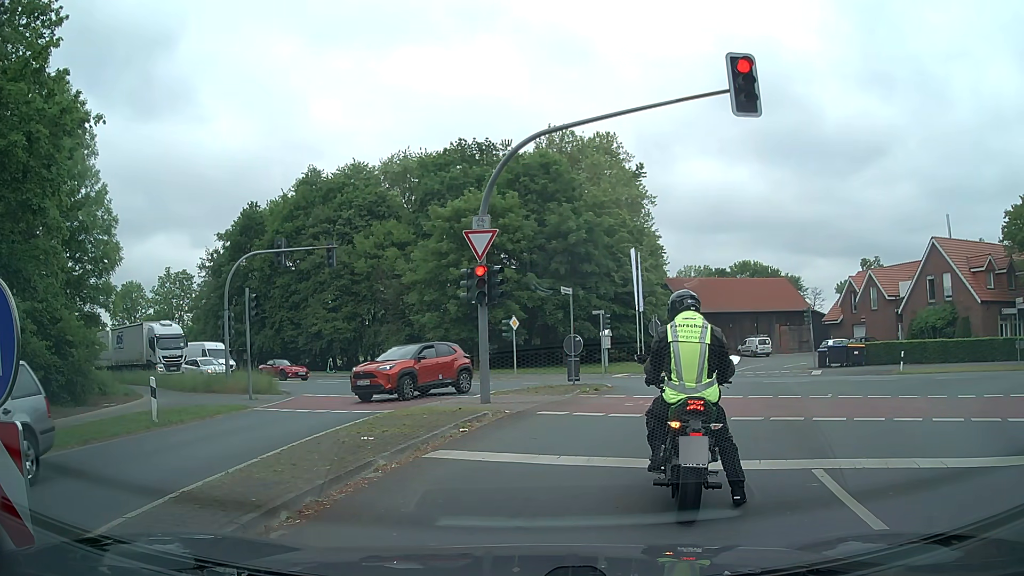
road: secondary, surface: asphalt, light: Day
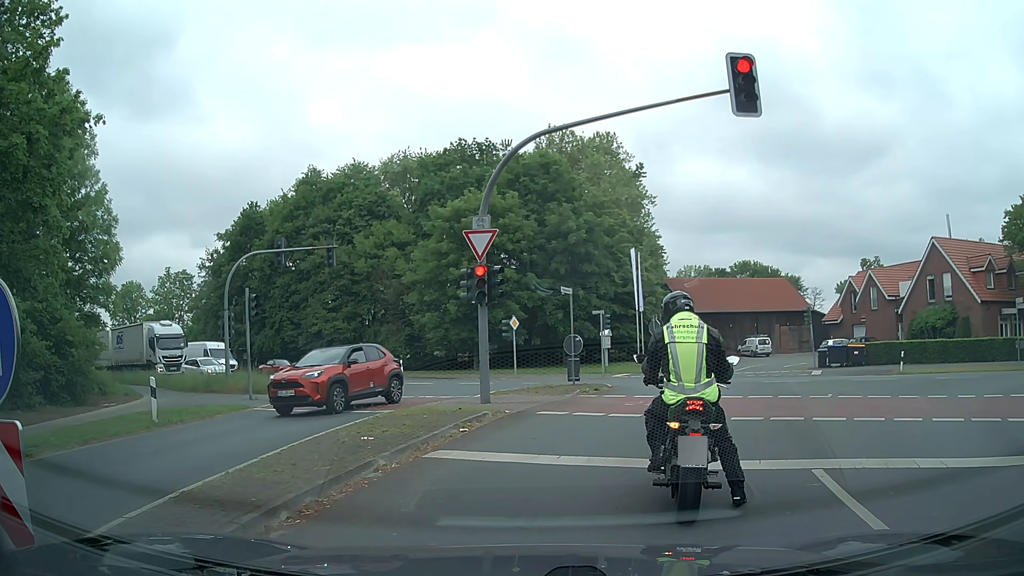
(0.0, 0.0) m; 0°
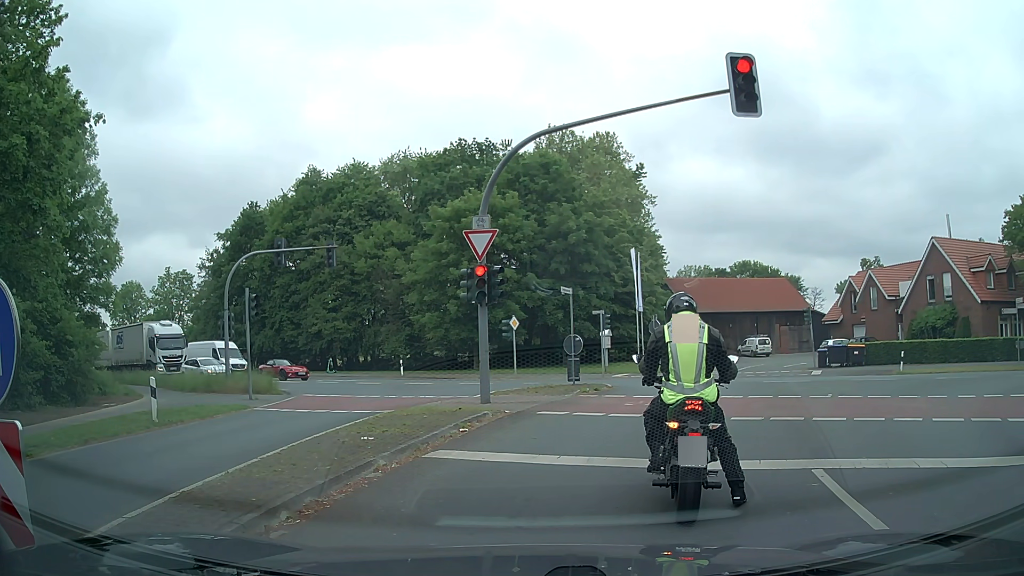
(0.0, 0.0) m; 0°
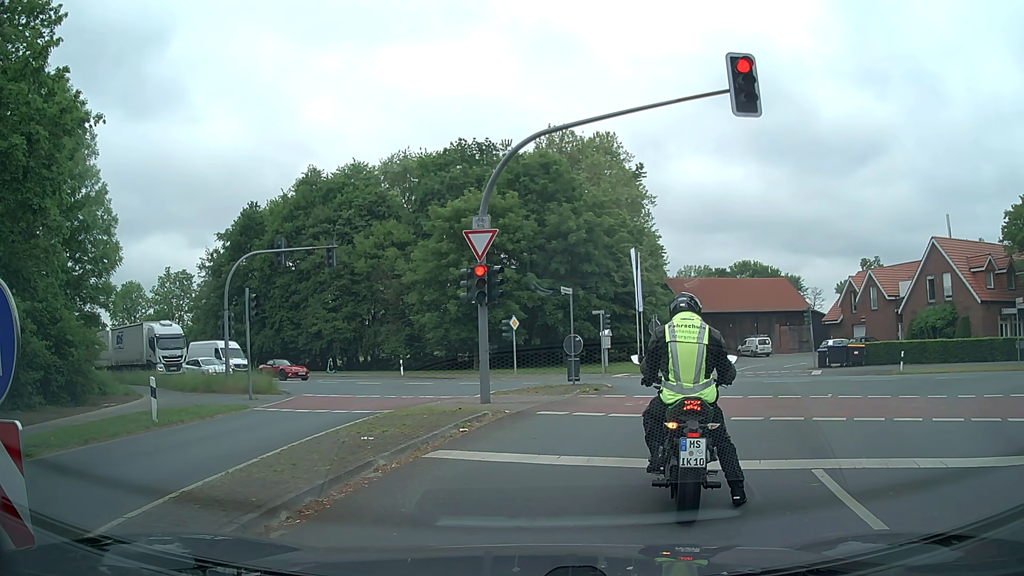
(0.0, 0.0) m; 0°
